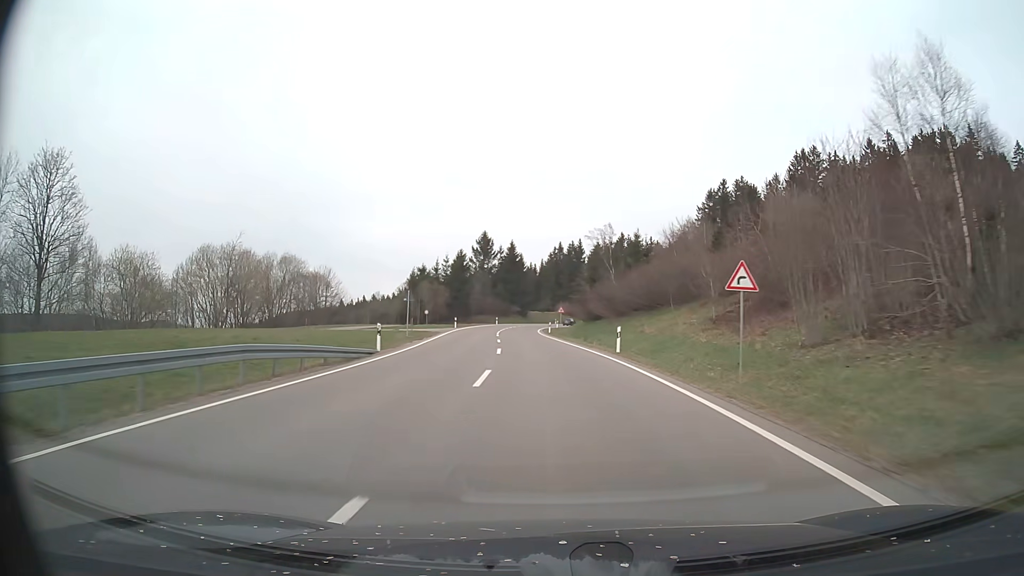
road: primary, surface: asphalt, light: Day
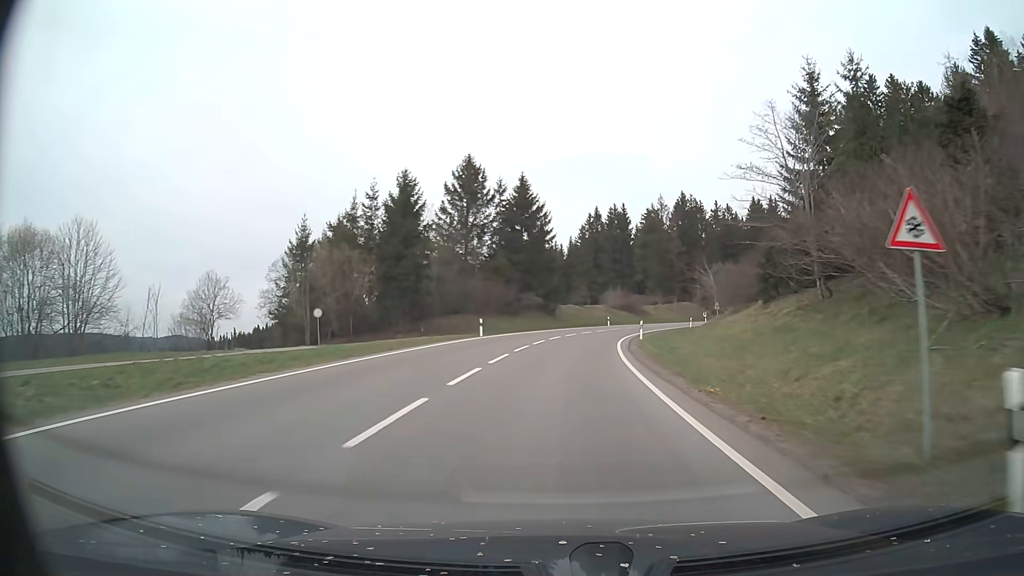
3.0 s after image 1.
(-3.1, +66.1) m; -2°
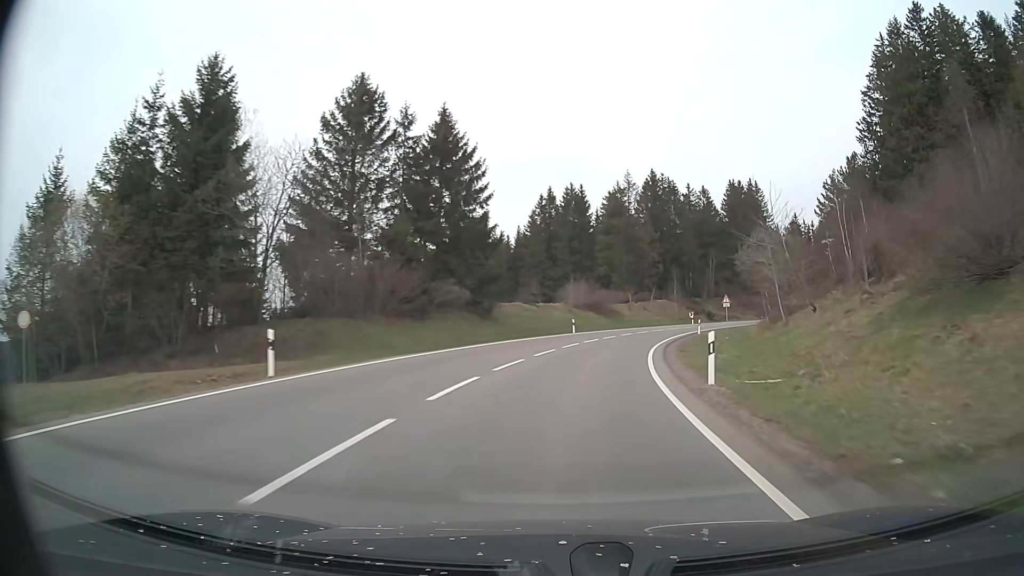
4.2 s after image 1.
(+0.9, +26.1) m; +4°
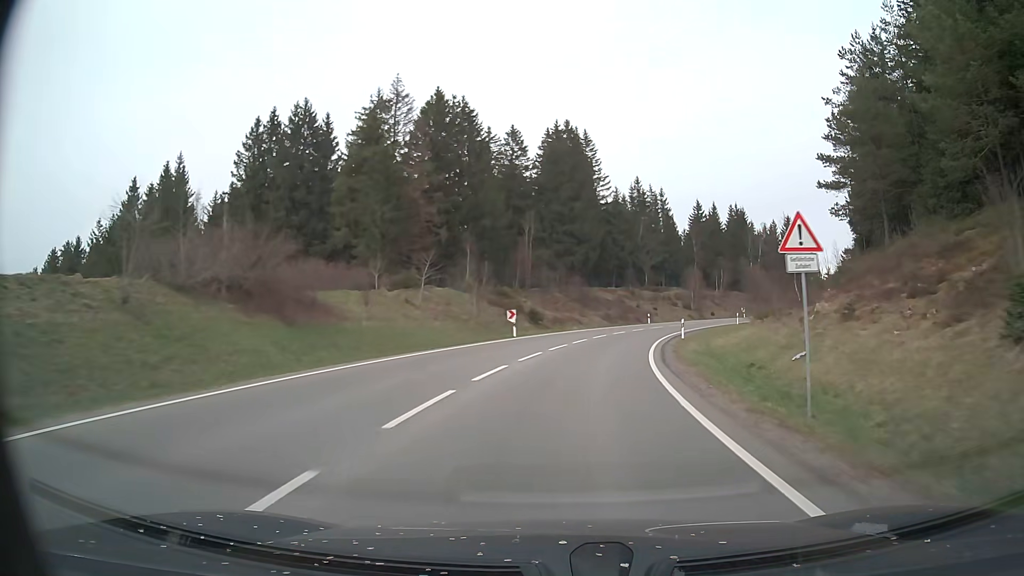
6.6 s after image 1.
(+7.9, +49.6) m; +19°
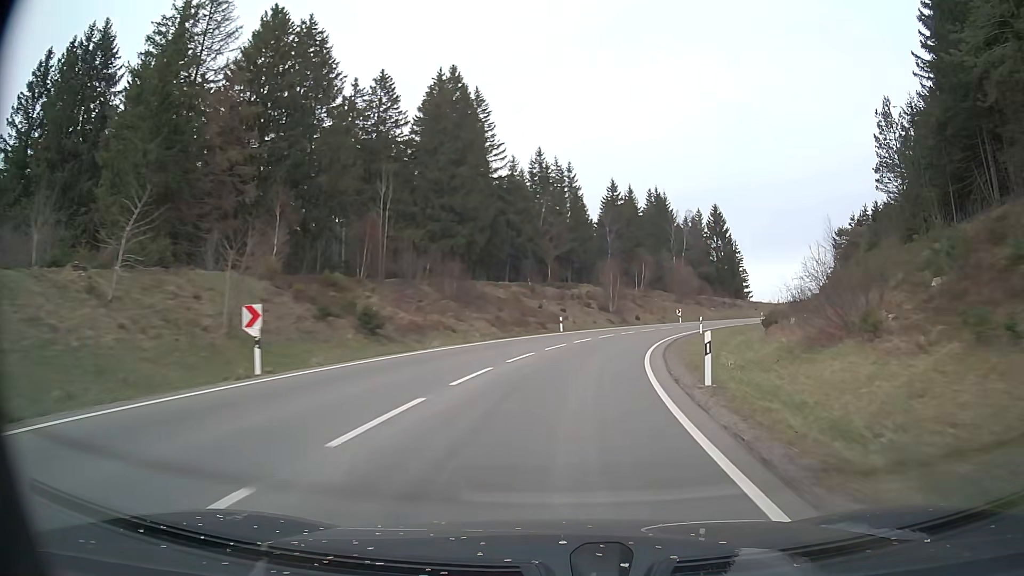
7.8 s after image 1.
(+1.9, +24.4) m; +9°
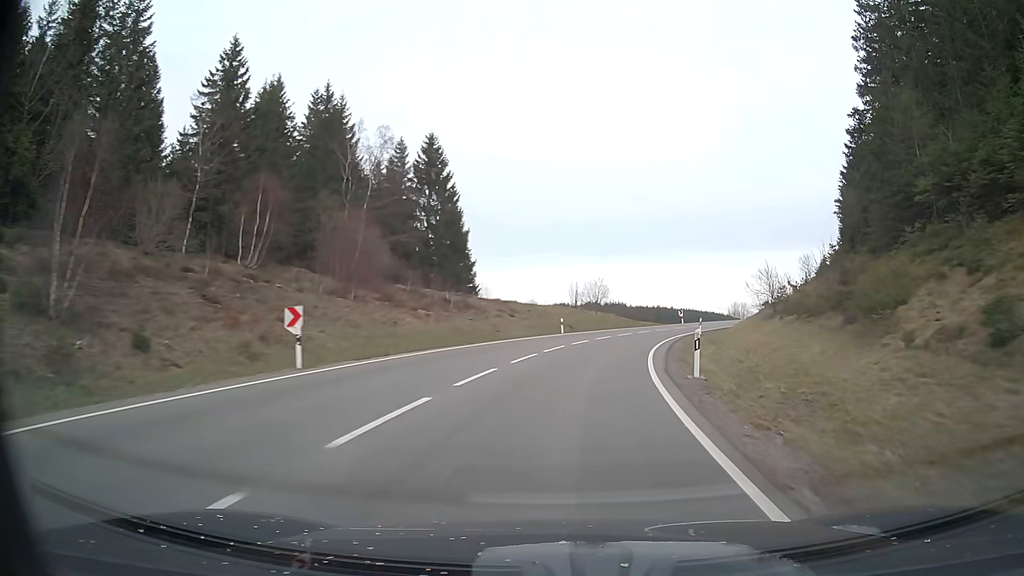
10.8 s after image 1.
(+12.6, +57.9) m; +25°
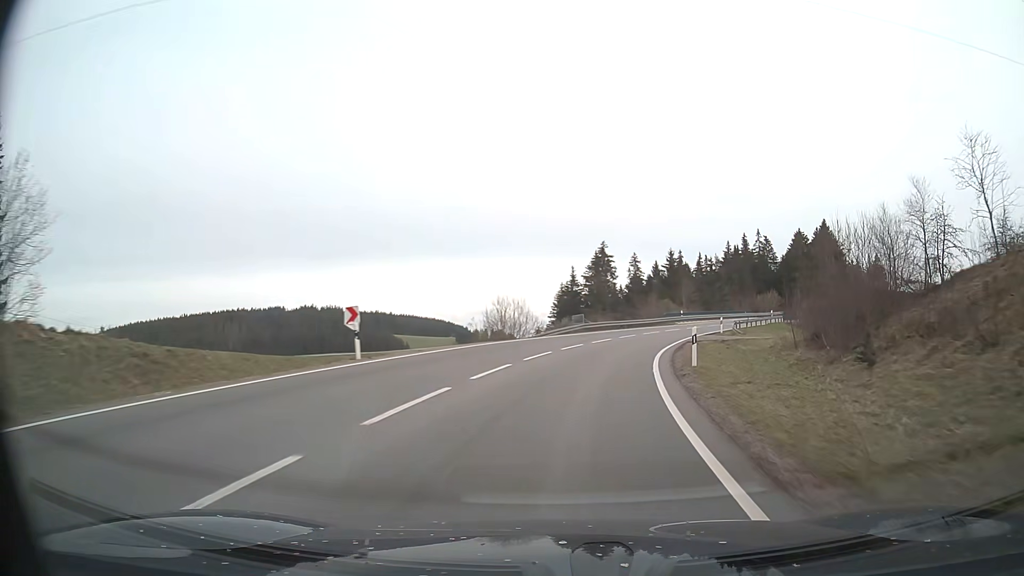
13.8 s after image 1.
(+12.3, +56.3) m; +24°
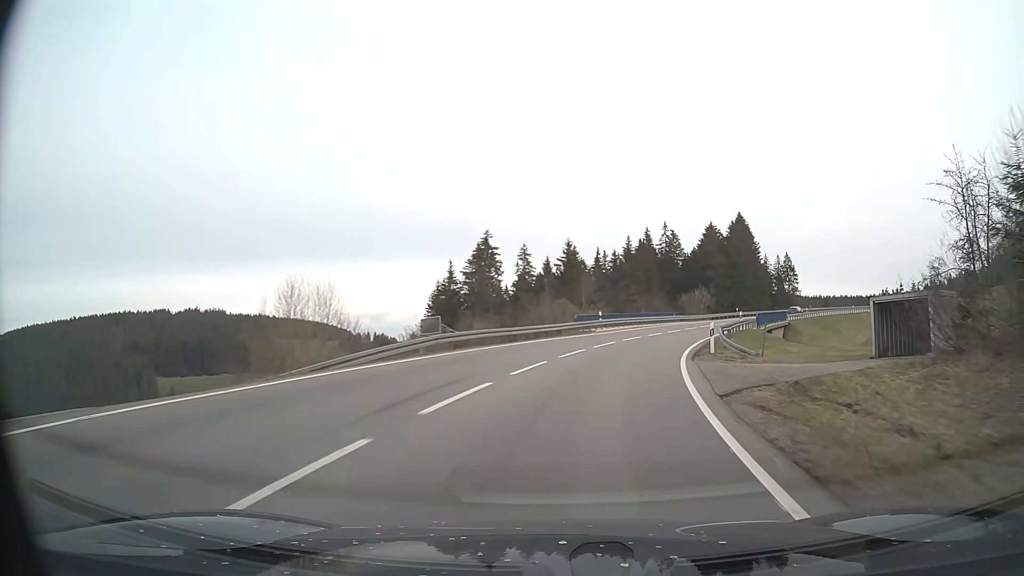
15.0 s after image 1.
(+1.9, +22.8) m; +10°
(0, +10) (+2, +20) (+4, +30) (+7, +39) (+11, +48) (+15, +58) (+19, +66) (+24, +75) (+29, +84) (+34, +93) m
